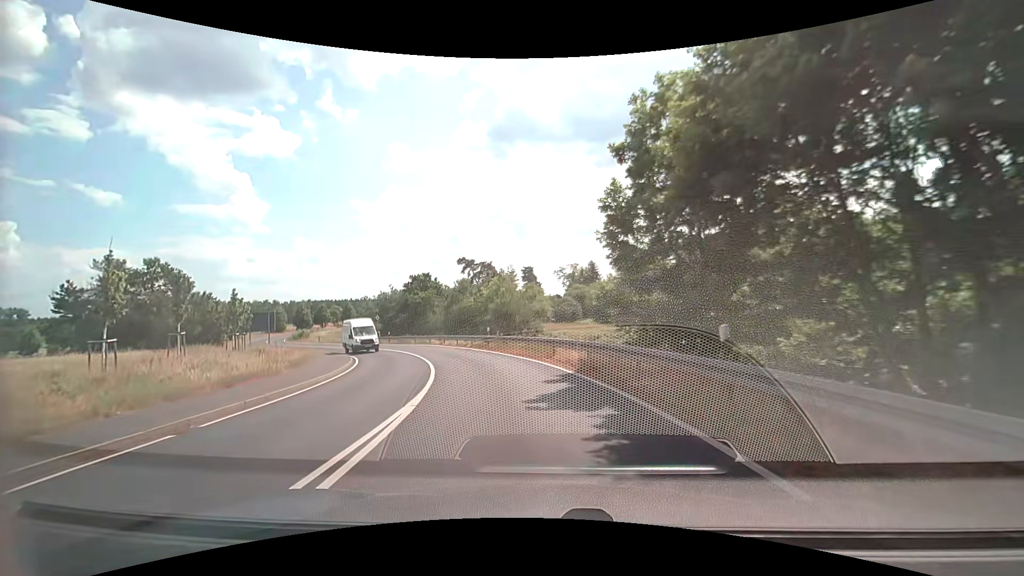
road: secondary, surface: asphalt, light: Day
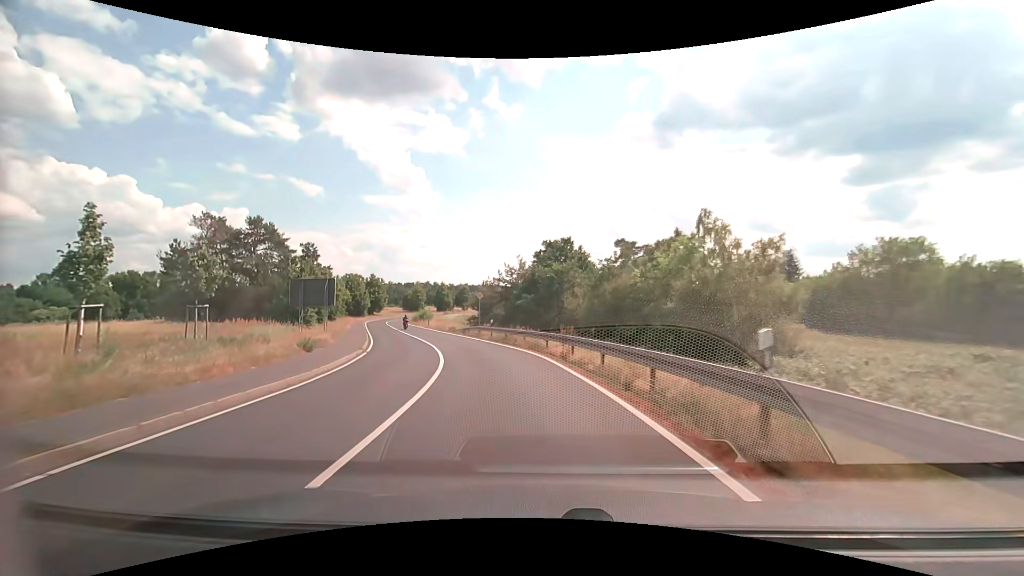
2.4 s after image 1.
(-3.3, +24.9) m; -17°
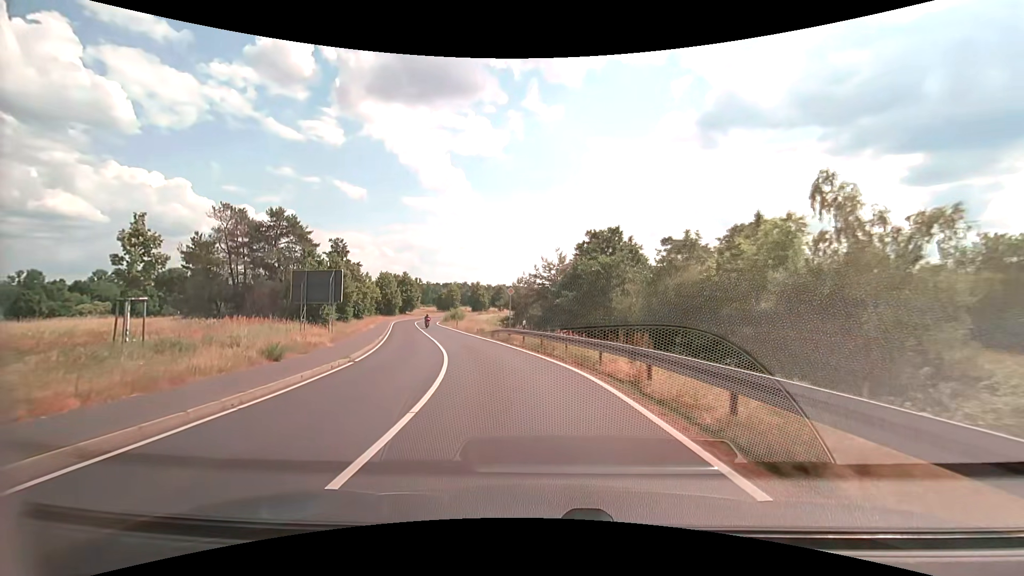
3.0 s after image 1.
(-0.3, +6.7) m; -5°
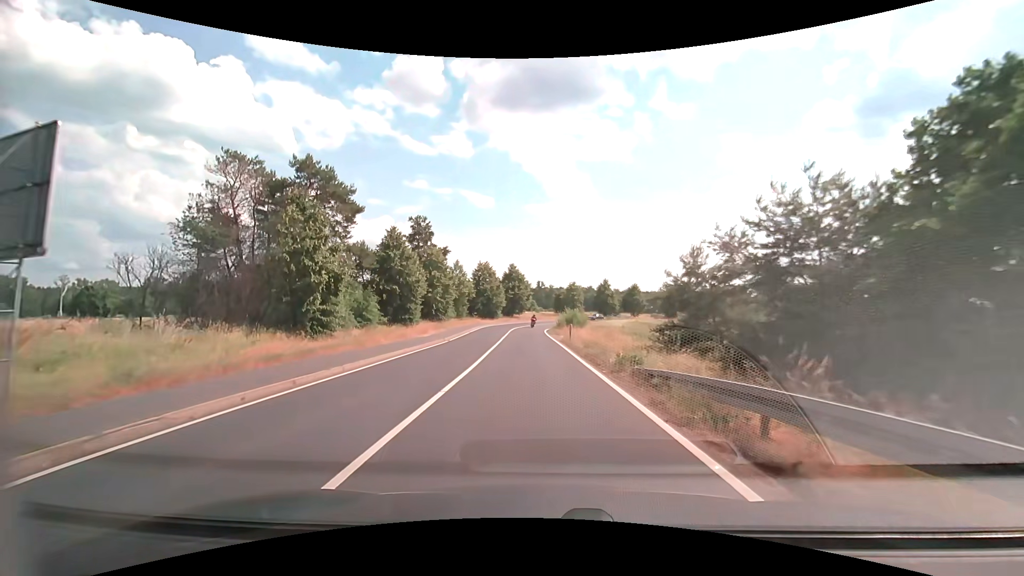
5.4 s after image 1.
(-3.7, +28.0) m; -14°
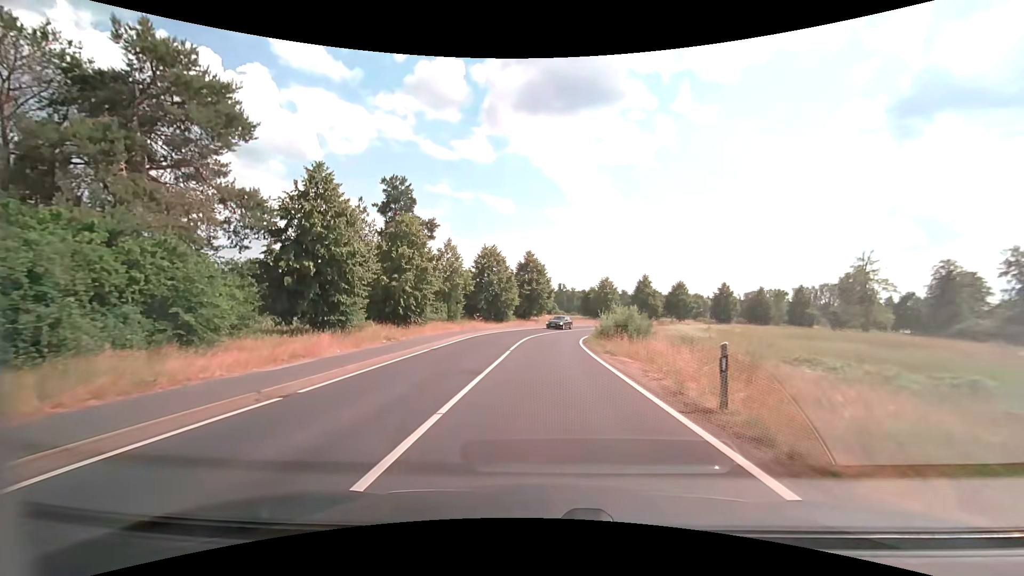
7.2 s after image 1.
(-1.0, +22.5) m; -3°
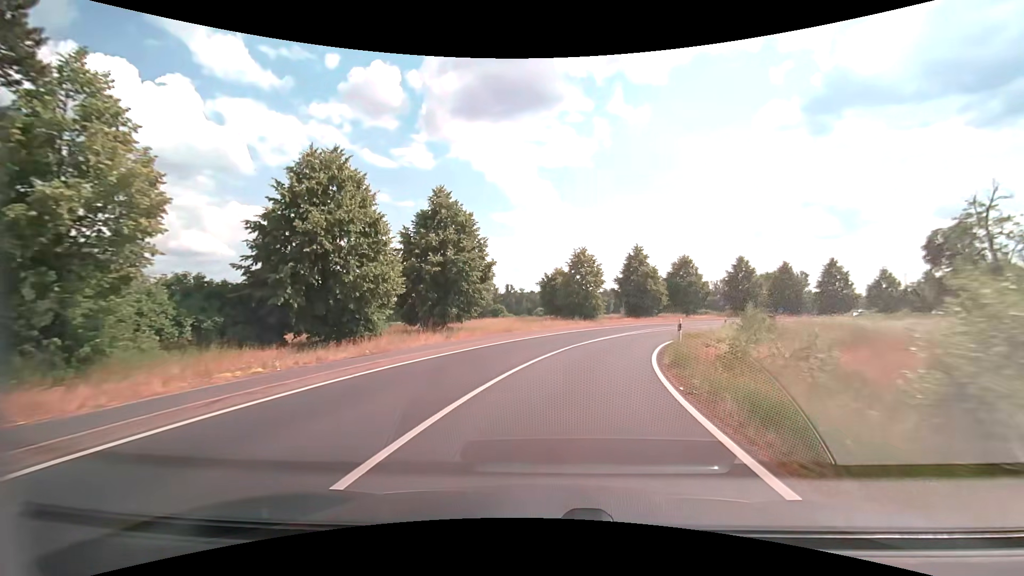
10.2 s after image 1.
(+1.2, +38.1) m; +6°
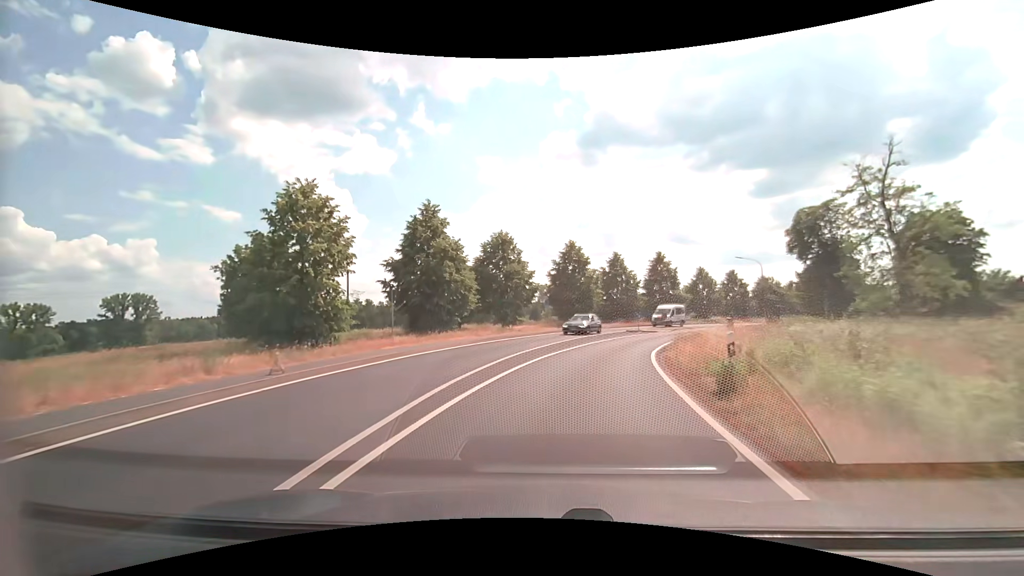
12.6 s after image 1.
(+5.1, +29.5) m; +22°
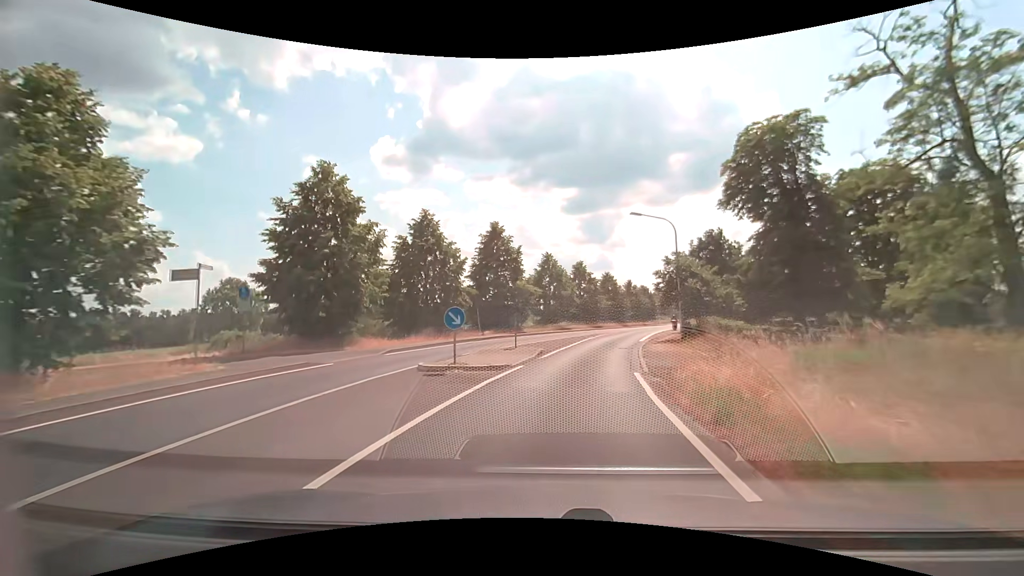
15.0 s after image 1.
(+5.1, +28.5) m; +20°
(+1, +10) (+2, +20) (+4, +30) (+6, +39) (+9, +49) (+12, +58) (+15, +68) (+19, +77) (+22, +87) (+26, +96) m
